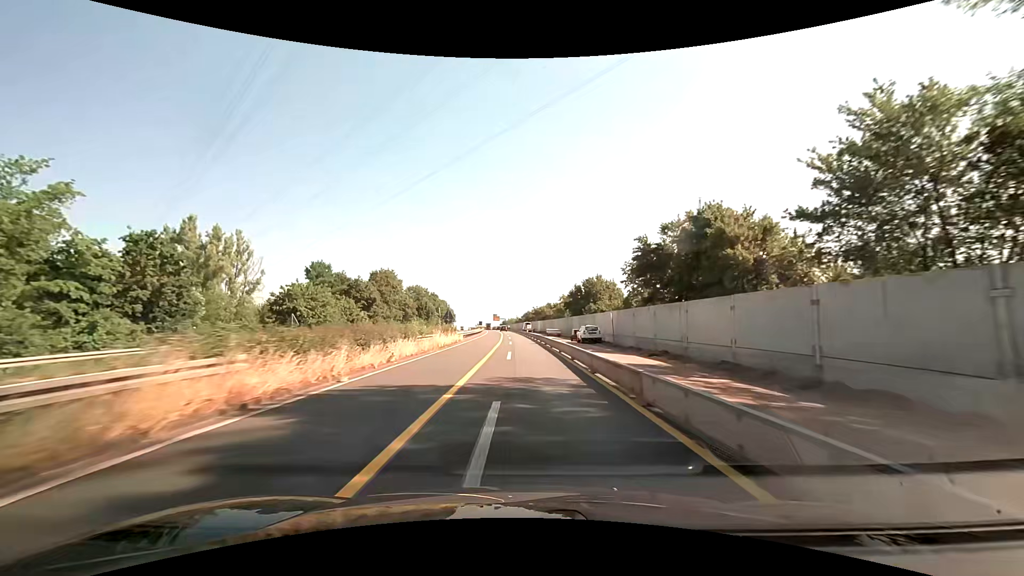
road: trunk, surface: asphalt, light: Day
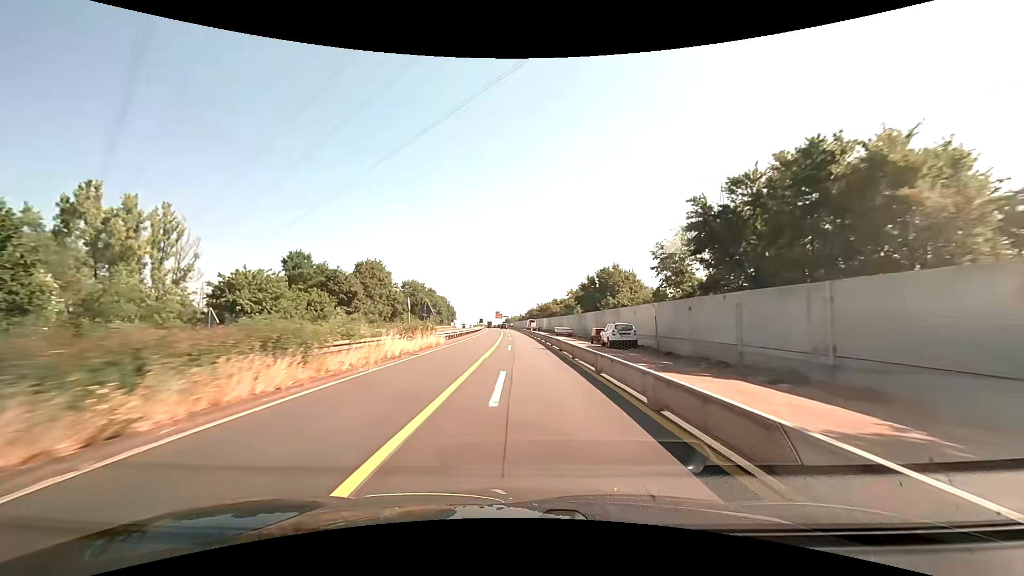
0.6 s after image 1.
(0.0, +12.7) m; 0°
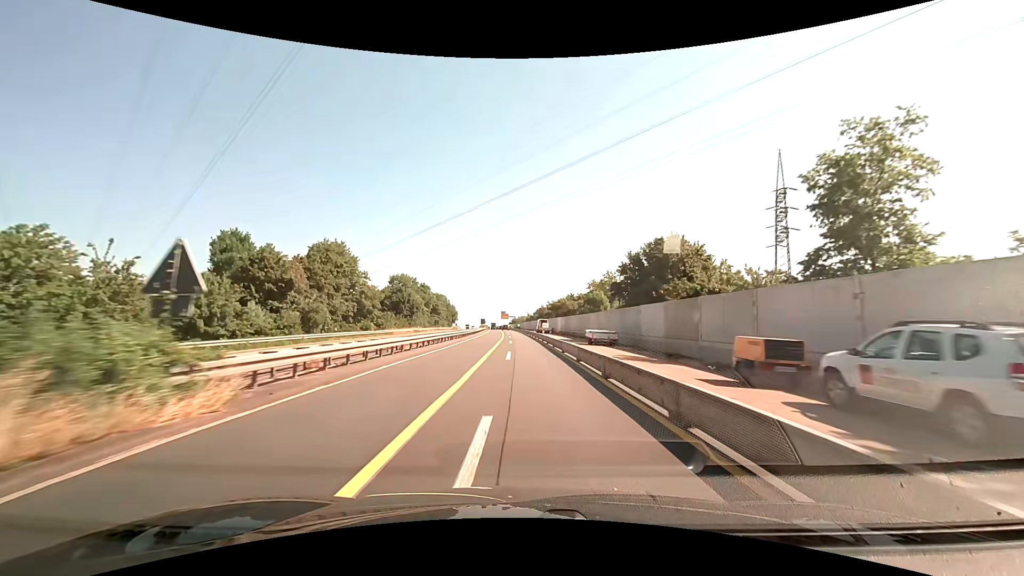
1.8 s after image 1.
(-0.2, +25.4) m; -1°
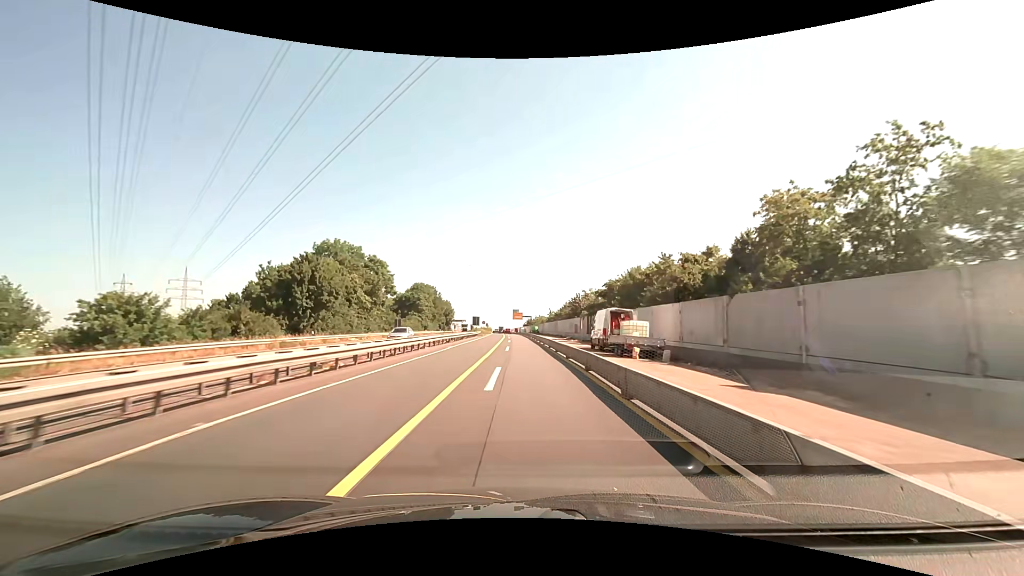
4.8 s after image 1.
(-0.9, +63.4) m; -2°
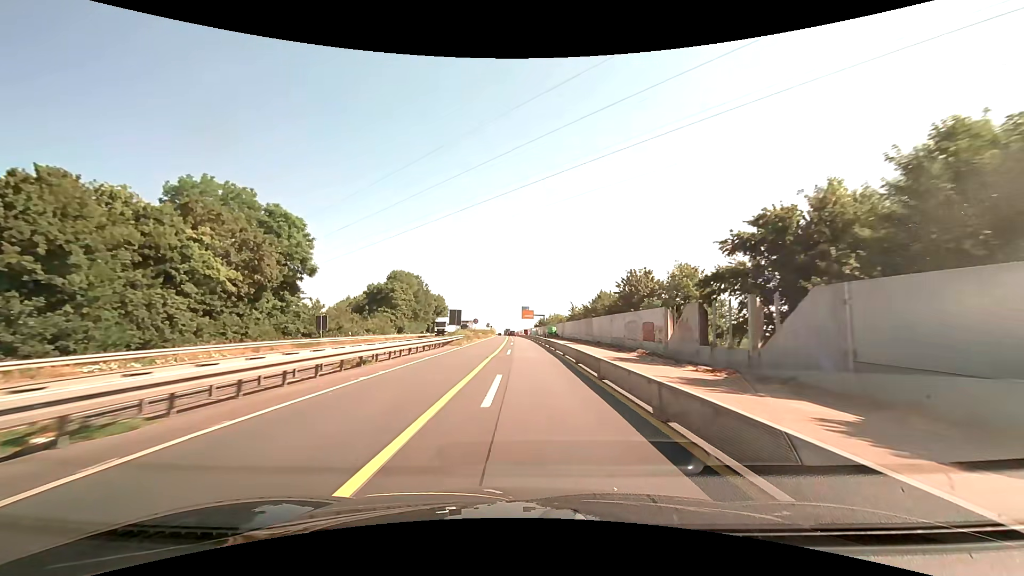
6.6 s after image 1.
(-0.4, +38.1) m; -1°
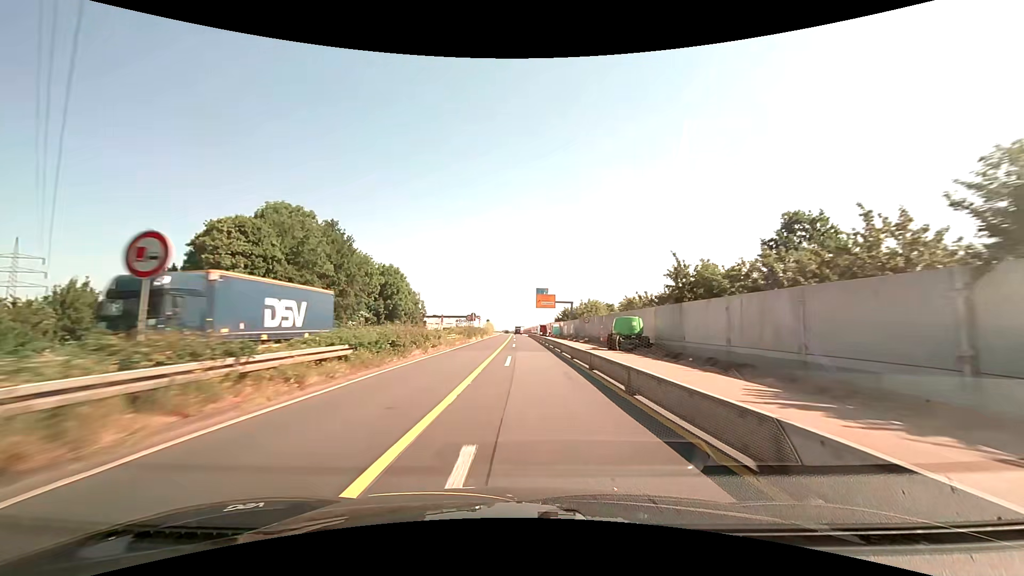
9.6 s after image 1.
(-0.6, +63.5) m; -1°
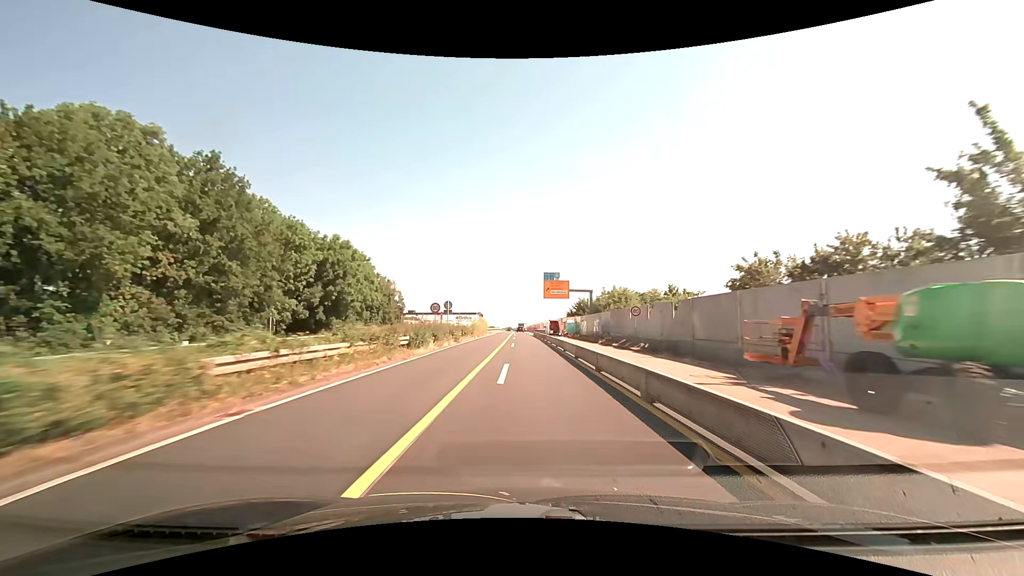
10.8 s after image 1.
(-0.2, +25.5) m; -1°
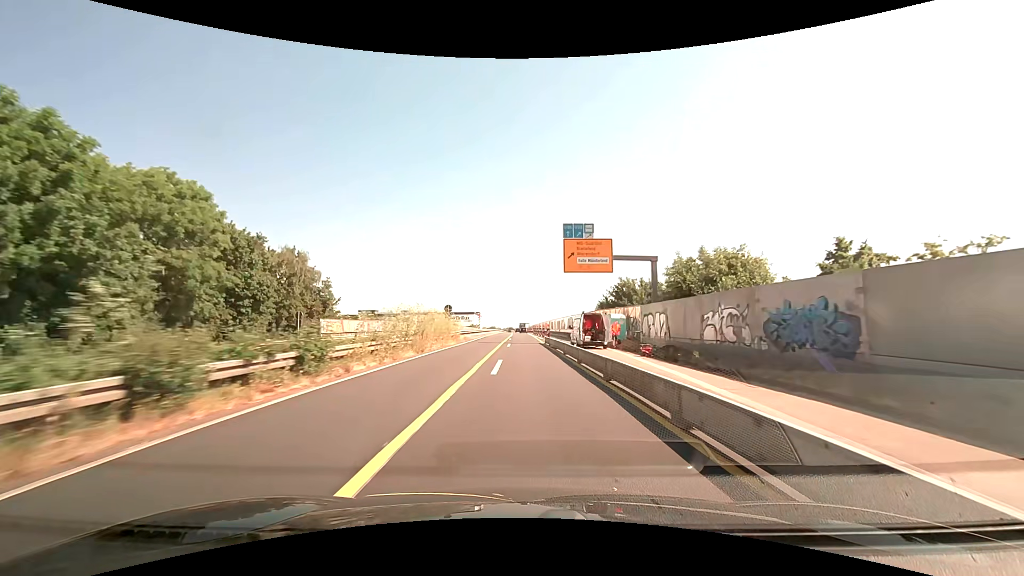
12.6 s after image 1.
(0.0, +38.2) m; 0°
(0, +10) (0, +20) (0, +30) (0, +40) (0, +50) (0, +60) (0, +70) (0, +80) (-1, +90) (-1, +100) m
